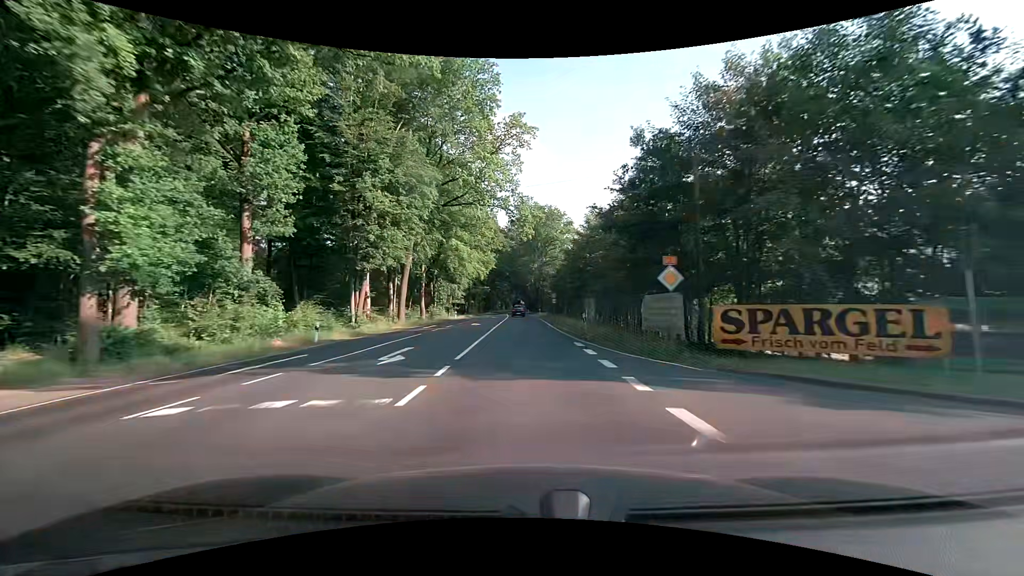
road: primary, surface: asphalt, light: Day
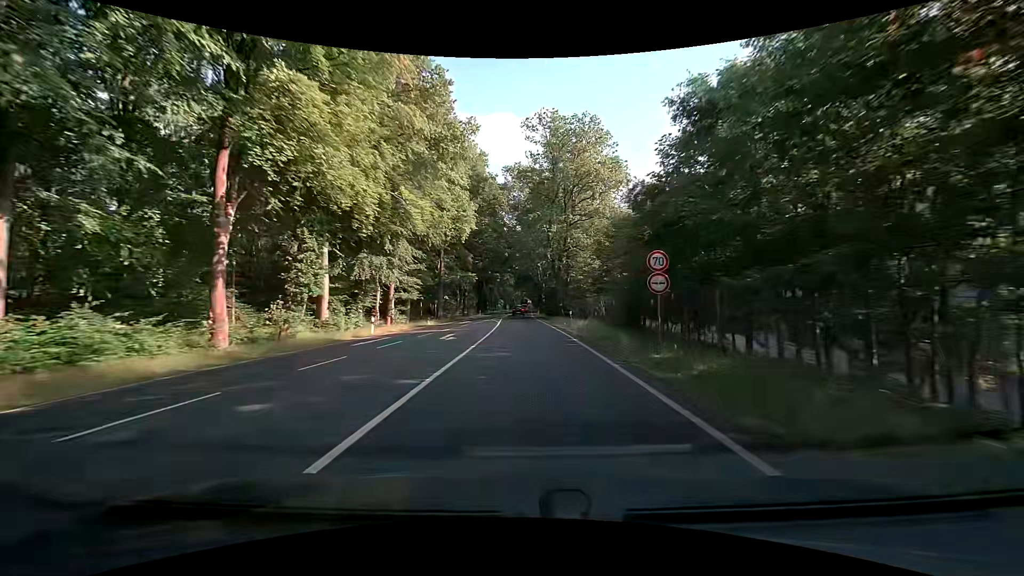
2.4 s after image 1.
(-0.1, +43.2) m; 0°
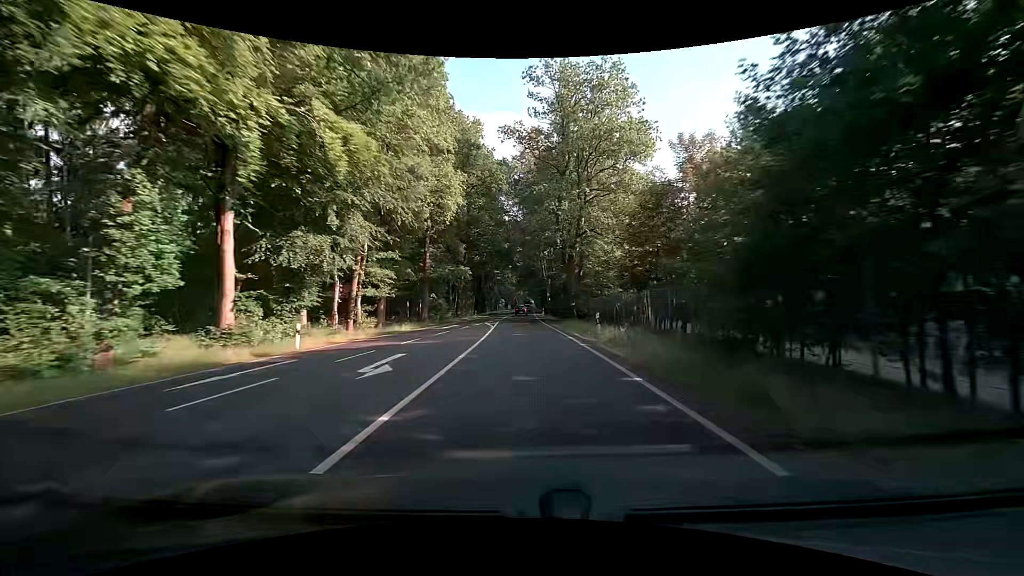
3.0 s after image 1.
(-0.1, +10.8) m; 0°
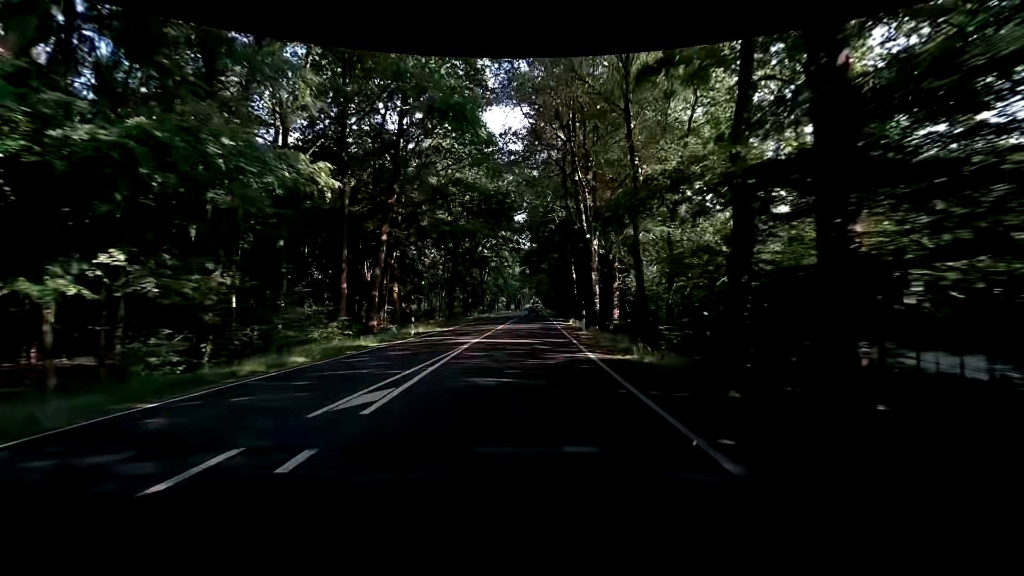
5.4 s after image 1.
(-0.6, +43.1) m; -1°
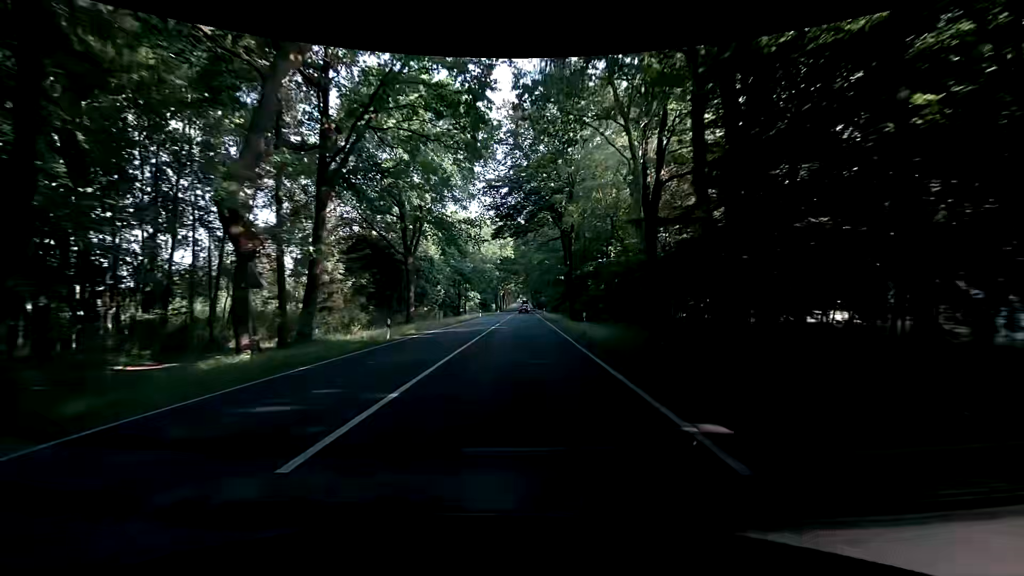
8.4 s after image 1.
(+0.6, +53.8) m; +1°
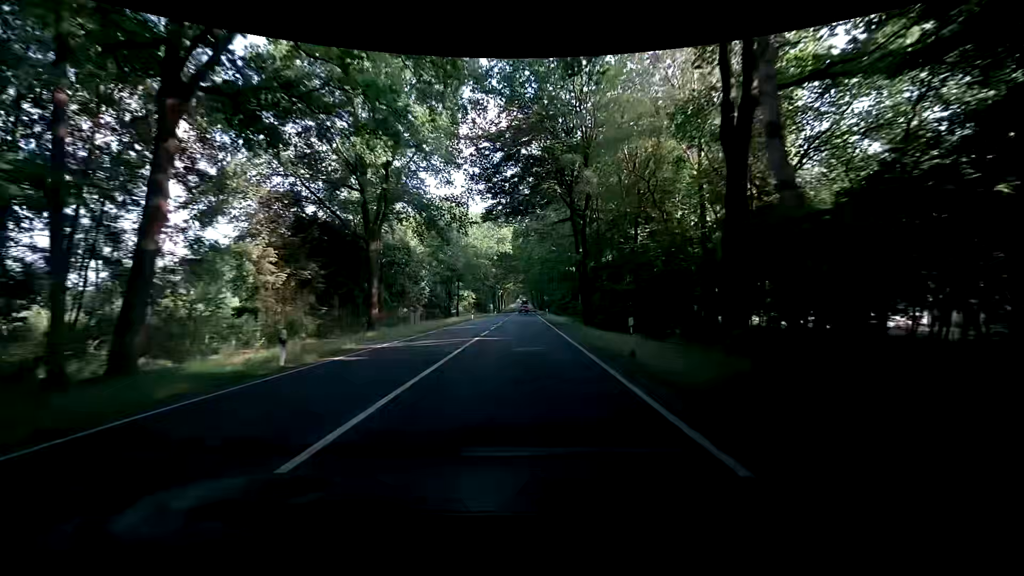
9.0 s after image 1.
(+0.1, +10.8) m; +1°
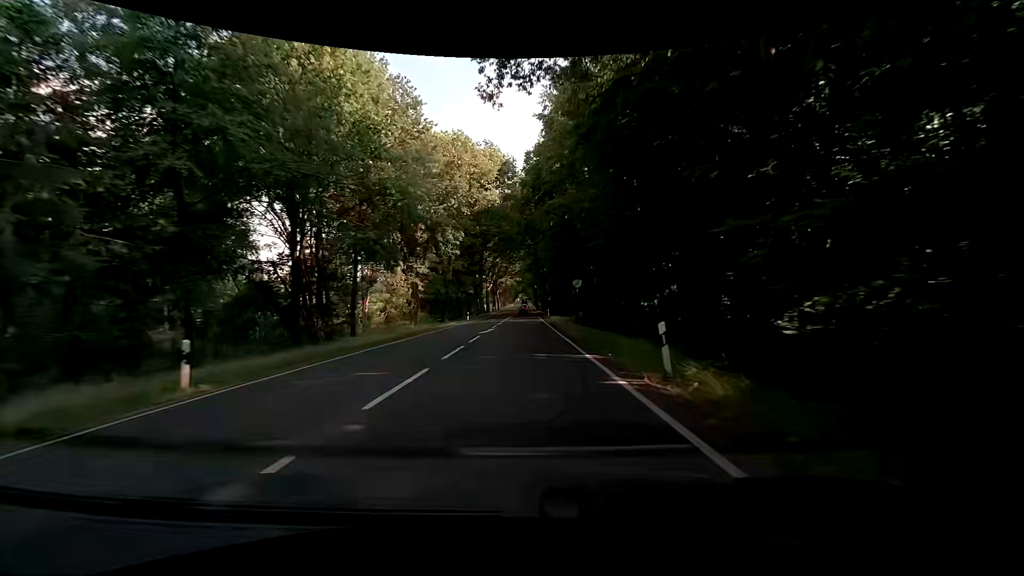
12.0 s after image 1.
(-0.1, +53.8) m; 0°
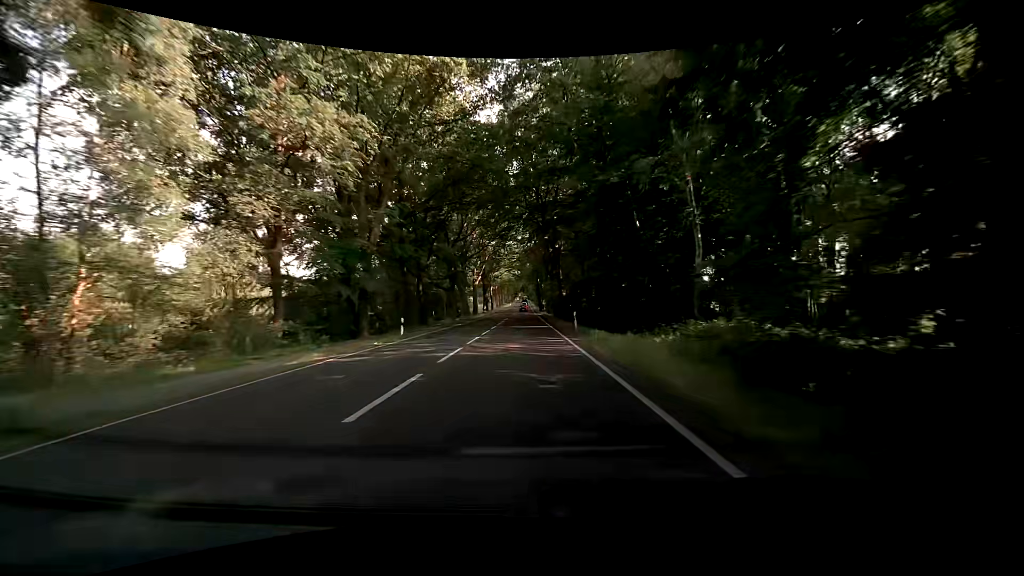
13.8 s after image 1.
(-0.5, +32.3) m; 0°
(0, +10) (0, +20) (0, +30) (0, +40) (-1, +50) (-1, +60) (-1, +70) (-1, +80) (-2, +90) (-2, +100) m
